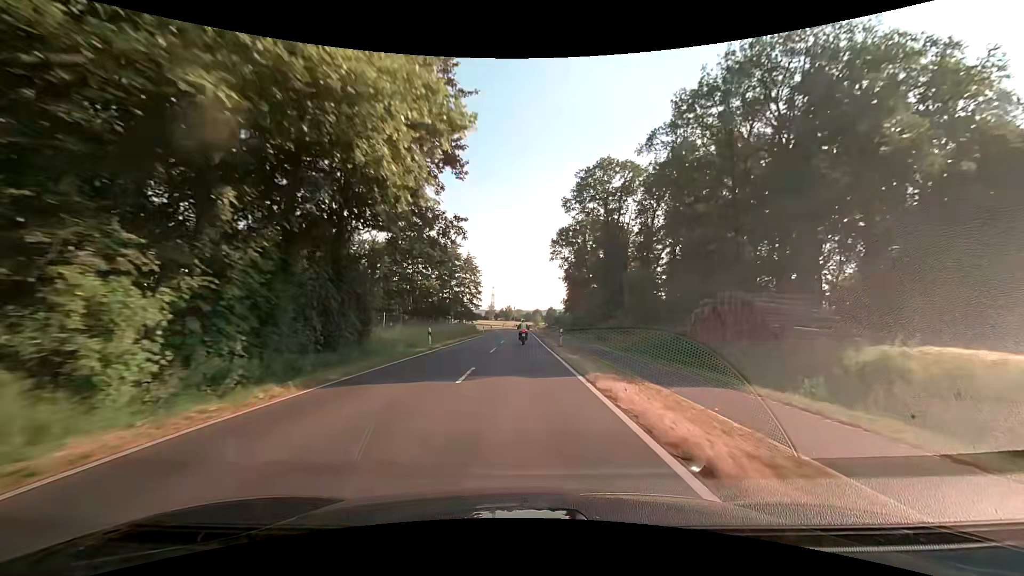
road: tertiary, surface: asphalt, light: Day
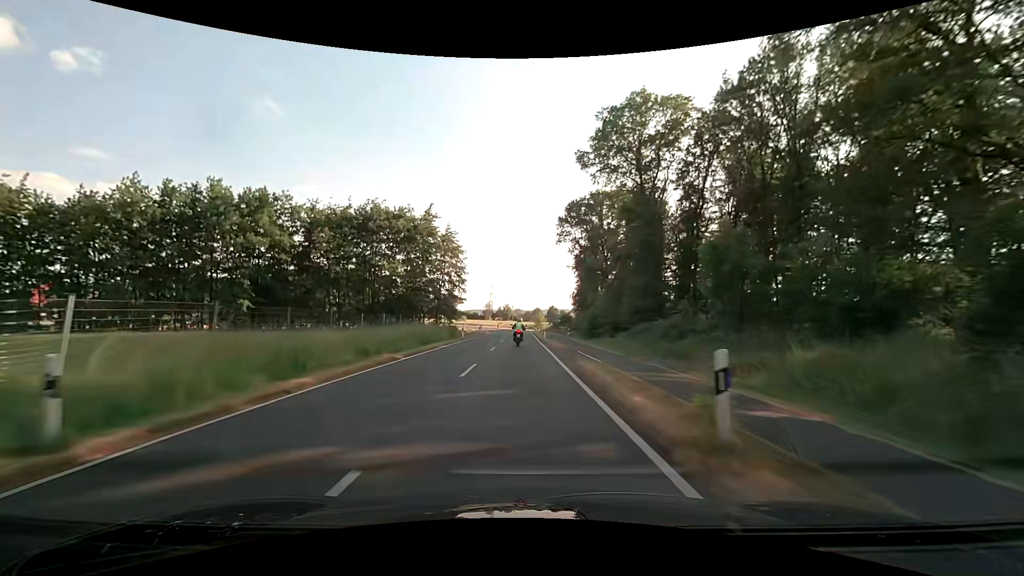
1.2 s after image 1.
(-0.1, +22.6) m; 0°
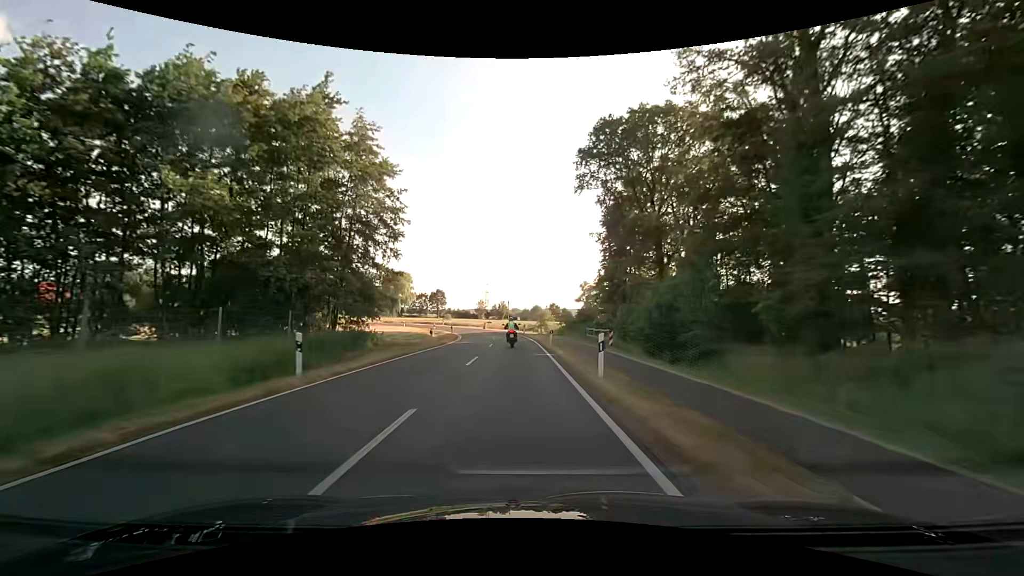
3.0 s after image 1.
(-0.1, +32.8) m; 0°
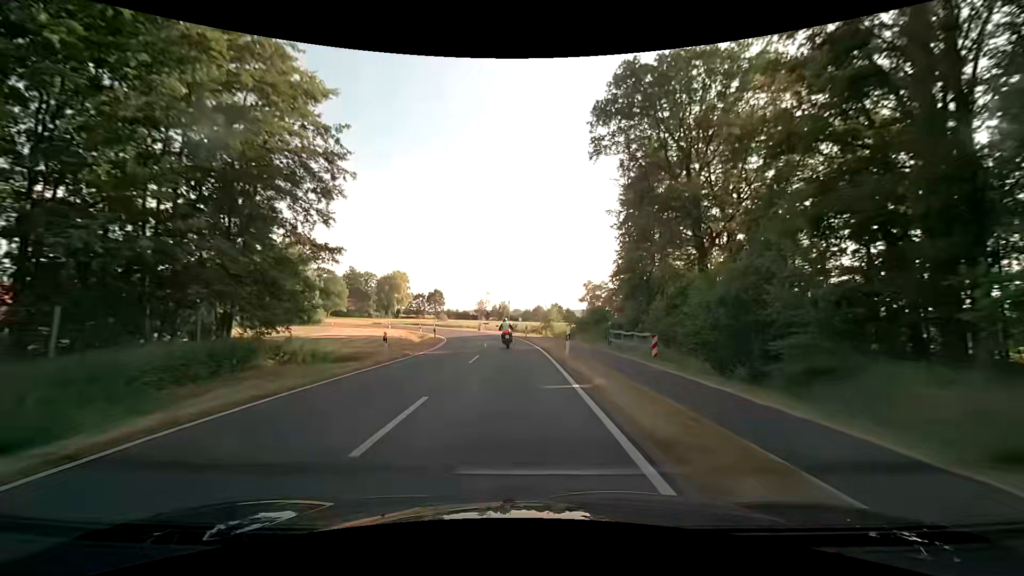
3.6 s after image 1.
(0.0, +10.6) m; 0°
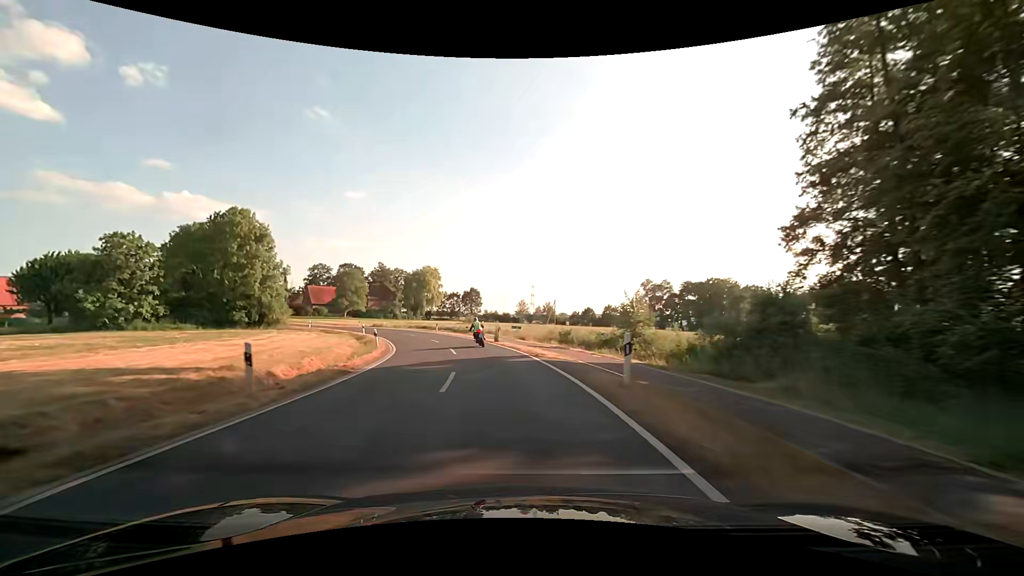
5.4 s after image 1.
(-0.7, +31.1) m; -5°
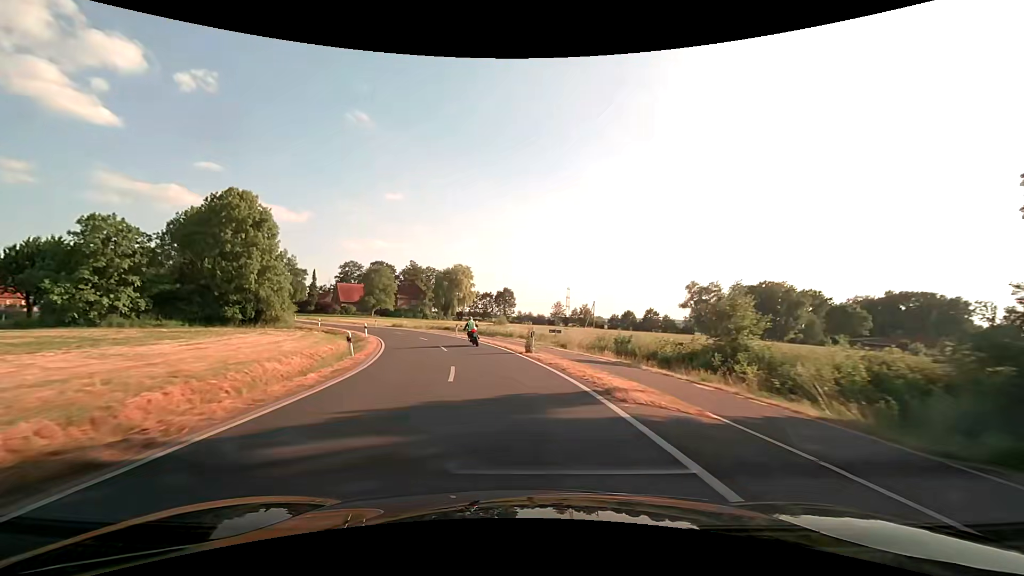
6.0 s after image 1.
(-0.3, +10.2) m; -3°
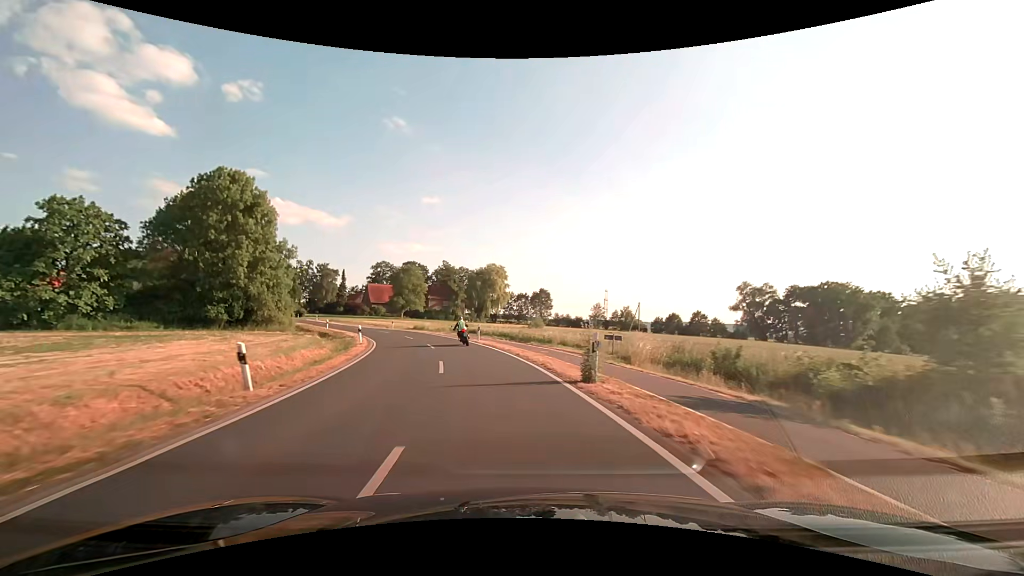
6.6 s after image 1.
(-0.4, +10.1) m; -4°
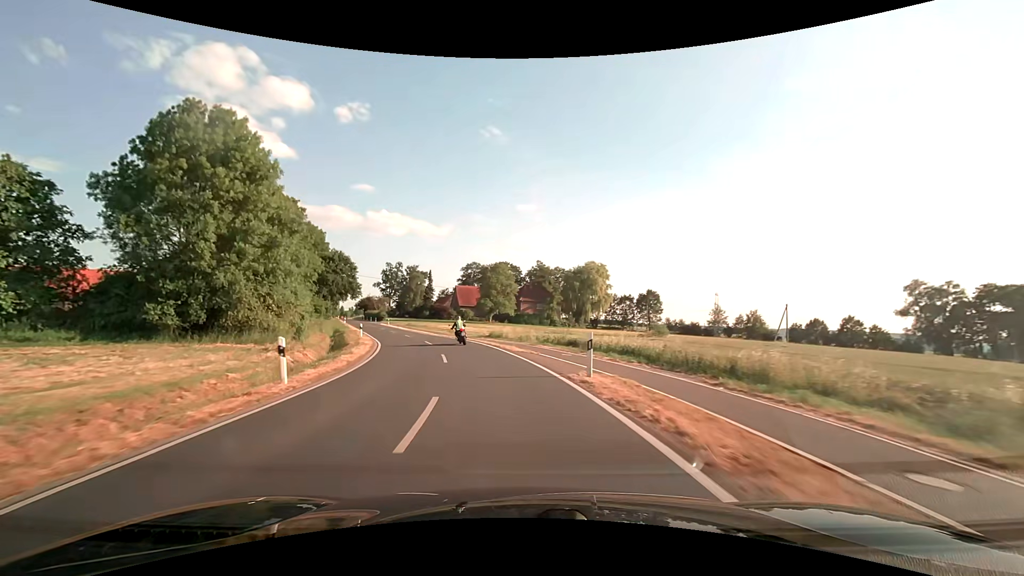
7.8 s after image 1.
(-1.9, +20.1) m; -11°
(-1, +10) (-2, +20) (-4, +30) (-7, +39) (-11, +49) (-14, +58) (-18, +67) (-21, +77) (-25, +86) (-29, +95) m
